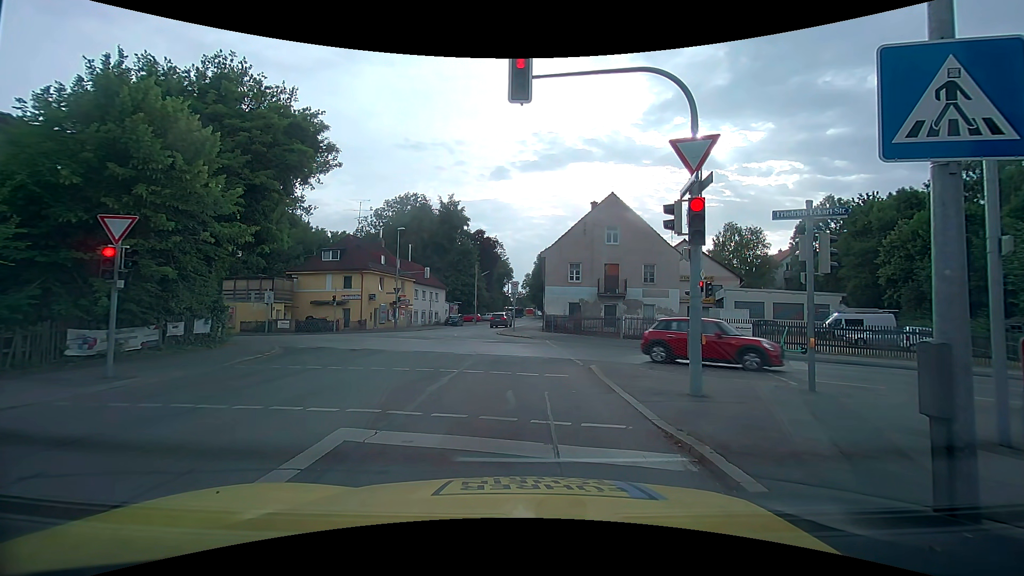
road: tertiary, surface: asphalt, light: Day
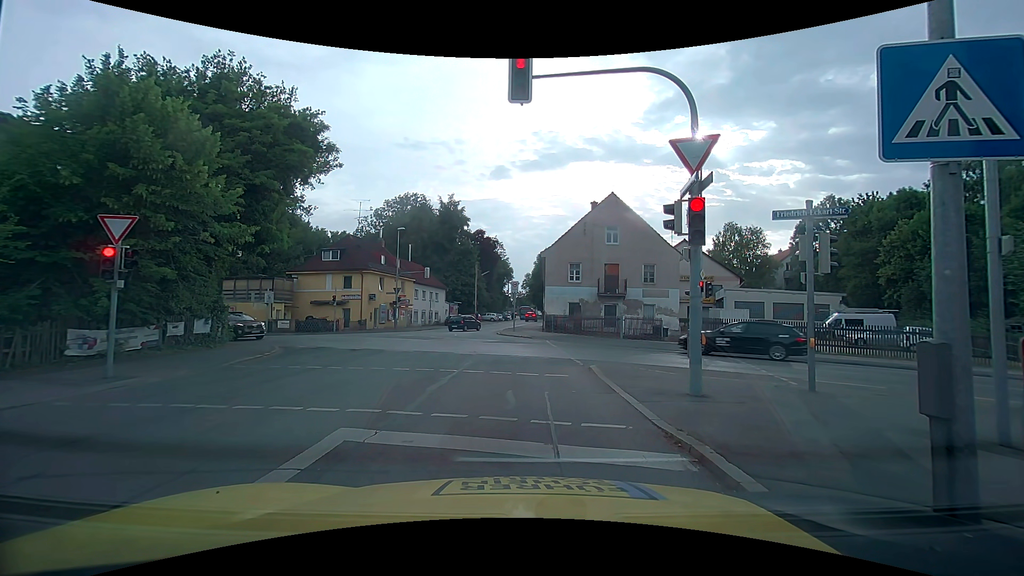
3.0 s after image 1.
(0.0, 0.0) m; 0°
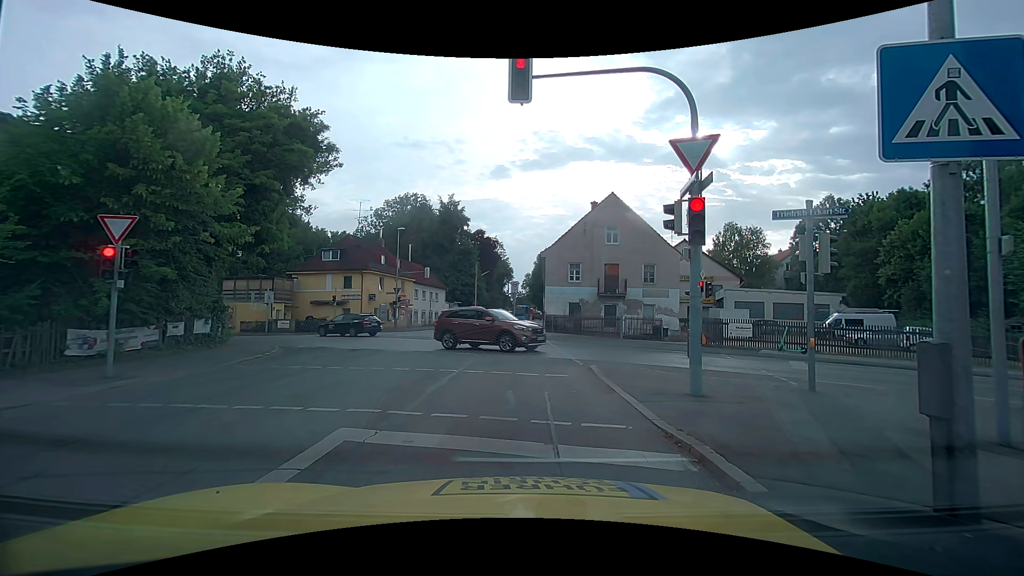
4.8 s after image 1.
(0.0, 0.0) m; 0°
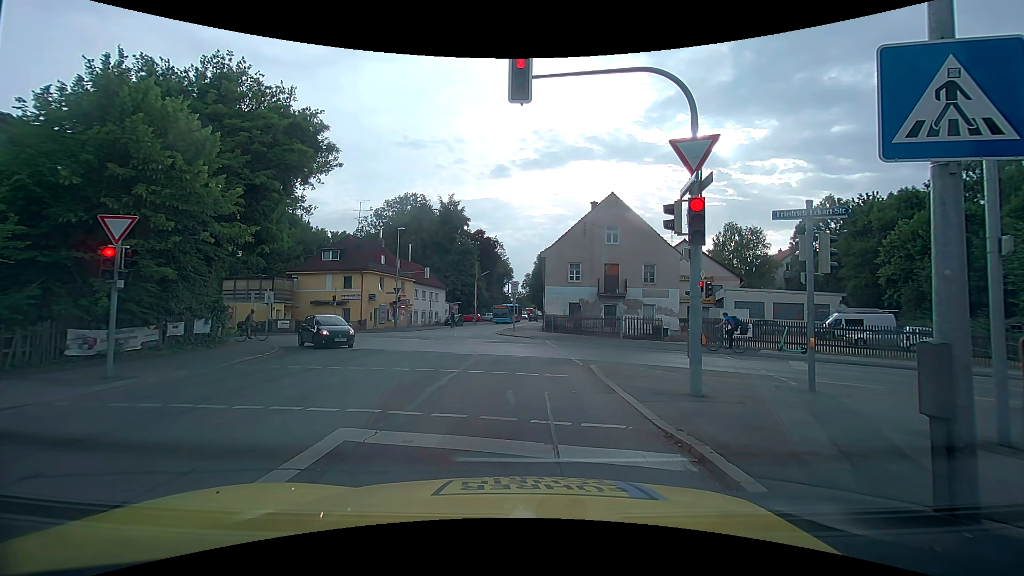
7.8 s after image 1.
(0.0, 0.0) m; 0°
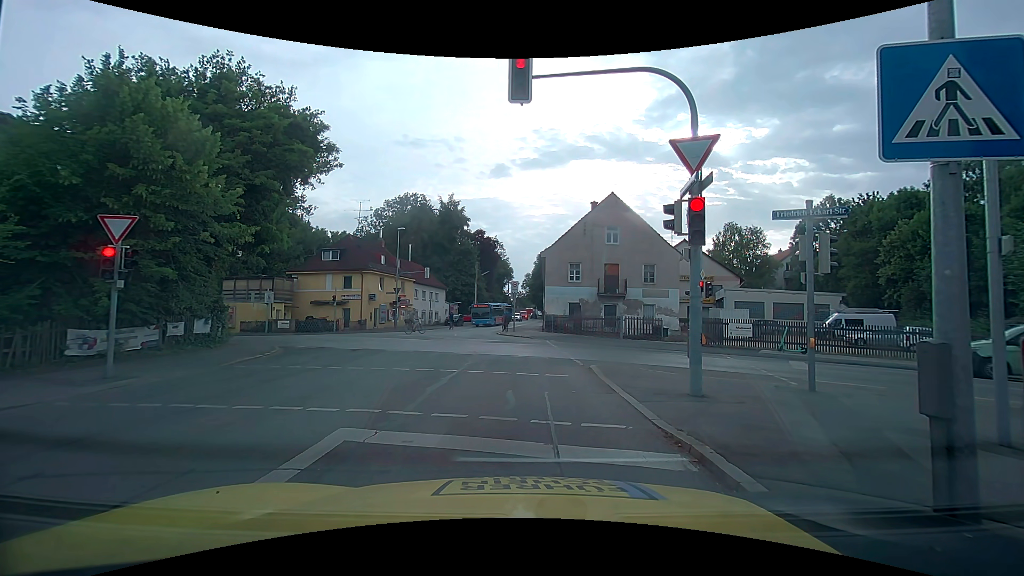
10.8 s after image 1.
(0.0, 0.0) m; 0°
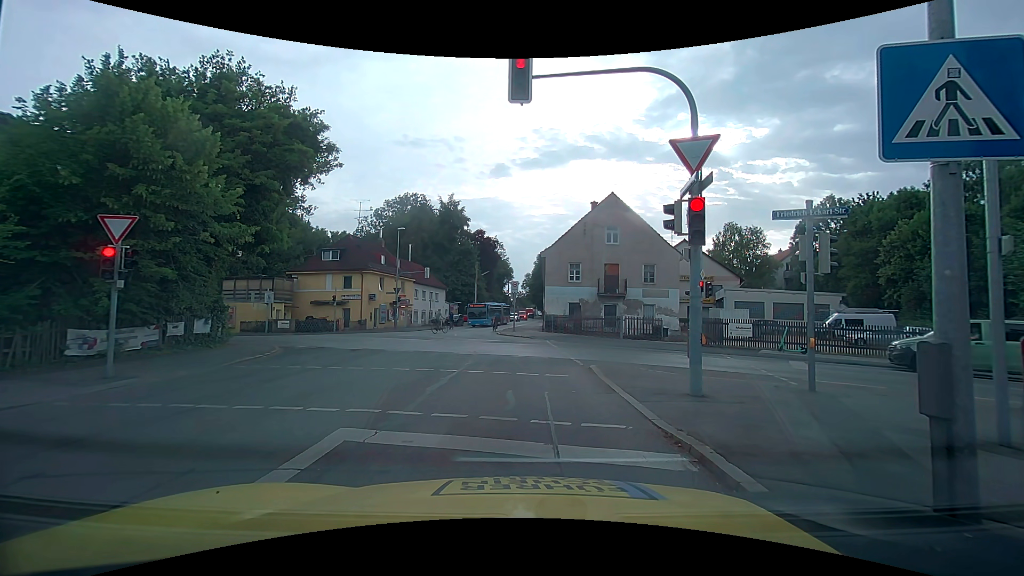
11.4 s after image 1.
(0.0, 0.0) m; 0°
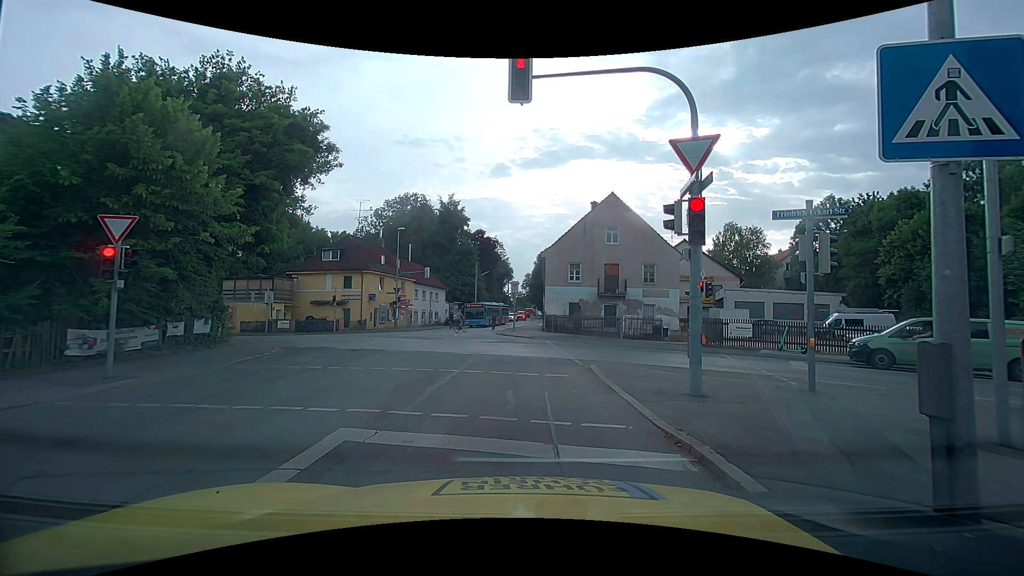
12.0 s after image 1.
(0.0, 0.0) m; 0°
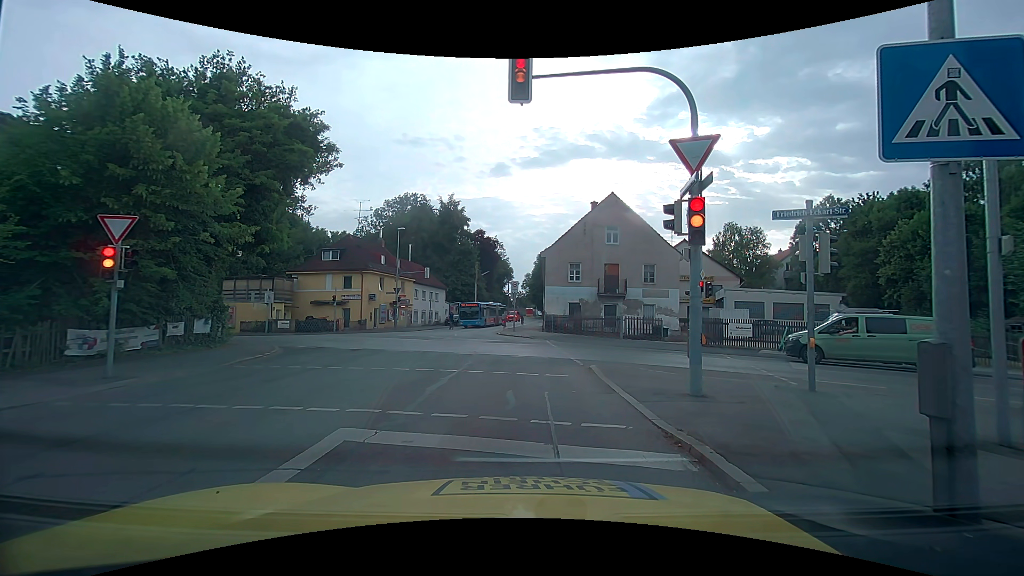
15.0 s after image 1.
(0.0, 0.0) m; 0°
(0, +10) (0, +20) (-1, +30) (-2, +40) (-2, +50) (-1, +60) (+1, +70) (+2, +79) (+4, +89) (+5, +99) m
